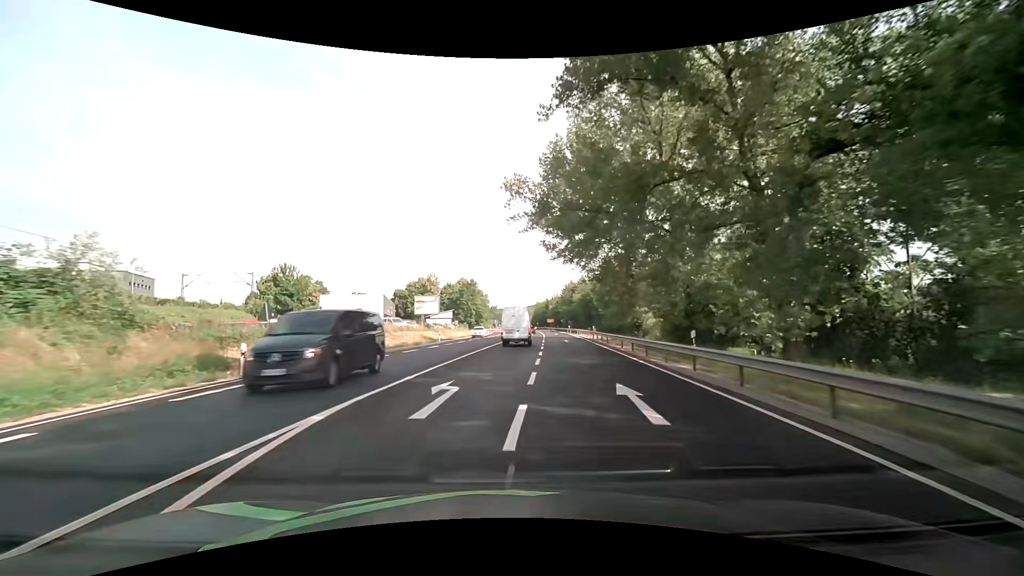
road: primary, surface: asphalt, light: Day
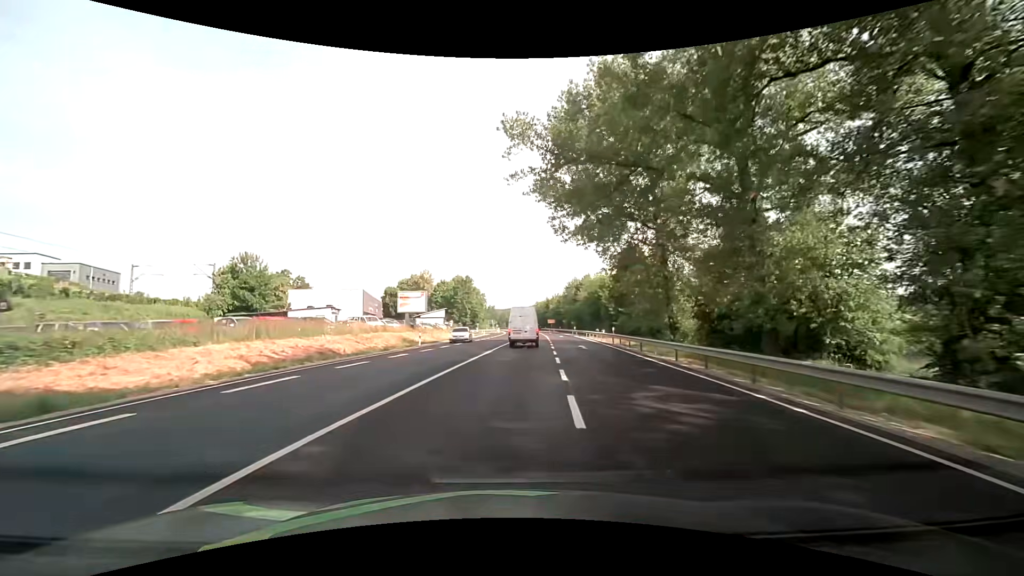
(0.0, +10.7) m; 0°
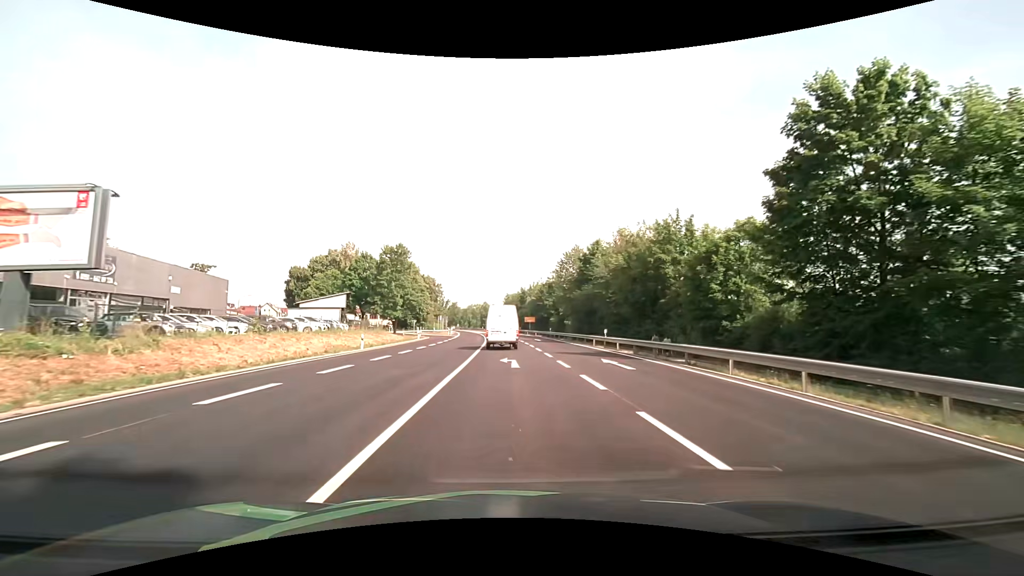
(+2.1, +49.6) m; +4°
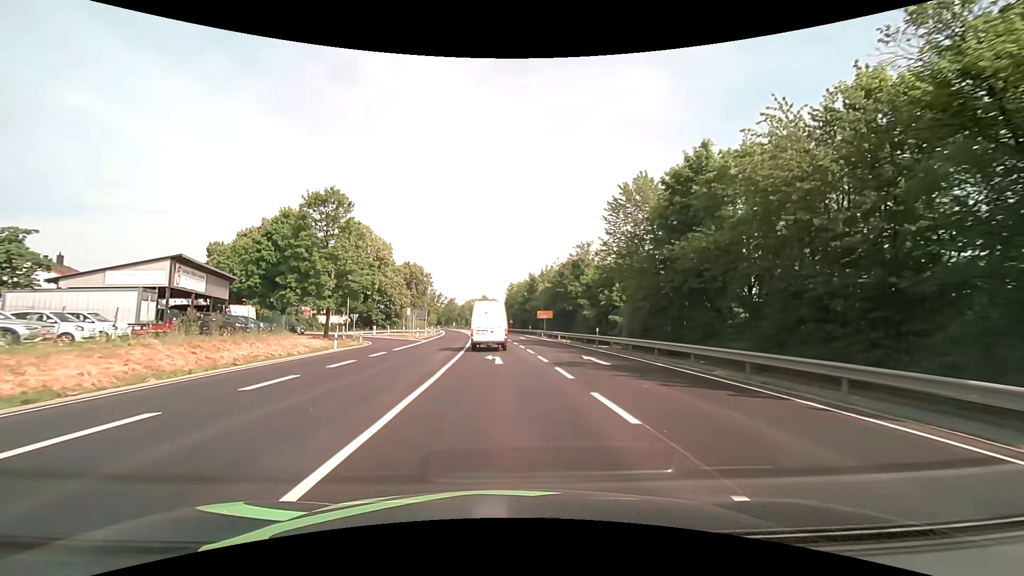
(0.0, +33.5) m; 0°
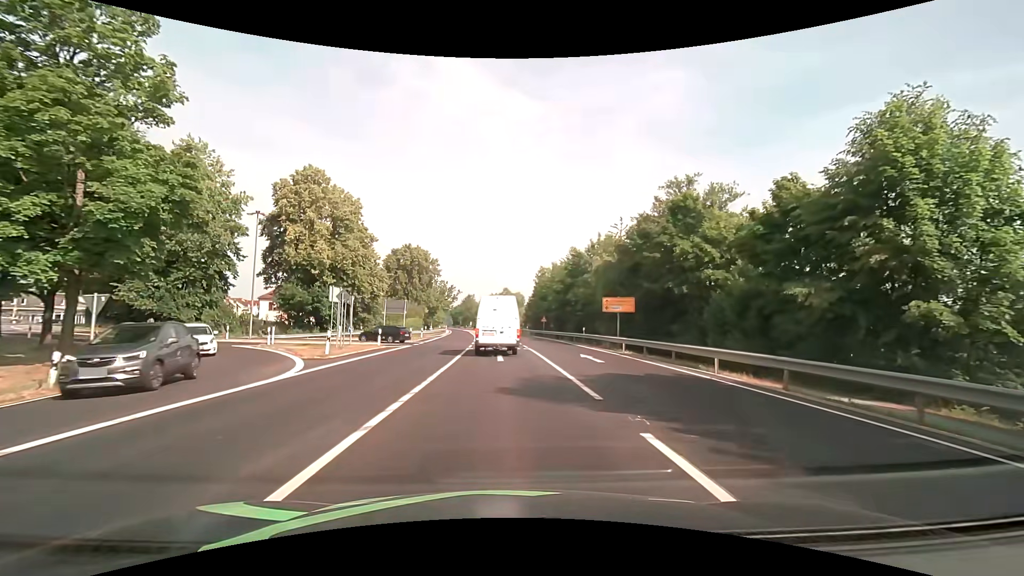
(-0.7, +33.3) m; -2°
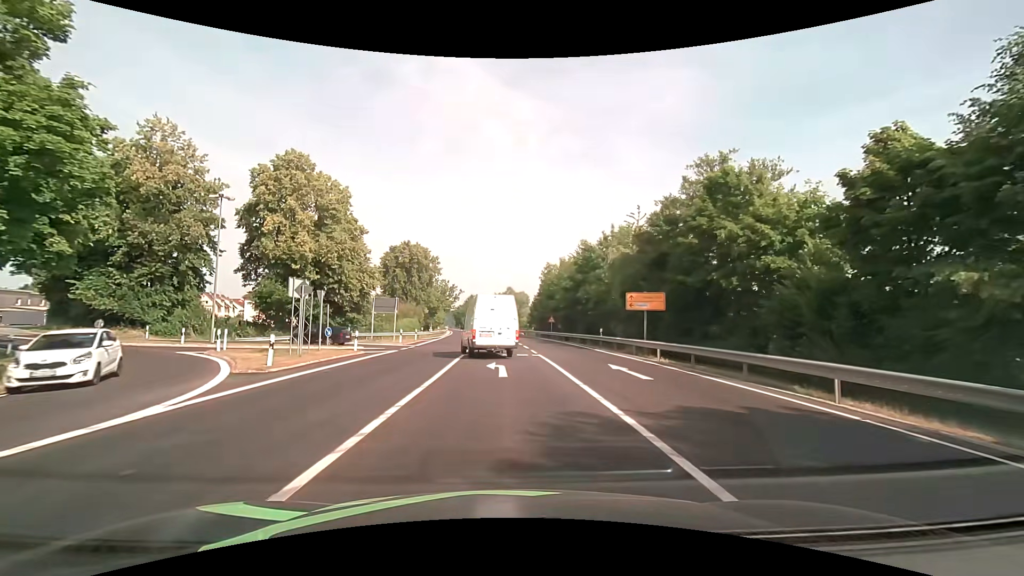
(-0.1, +5.8) m; -1°
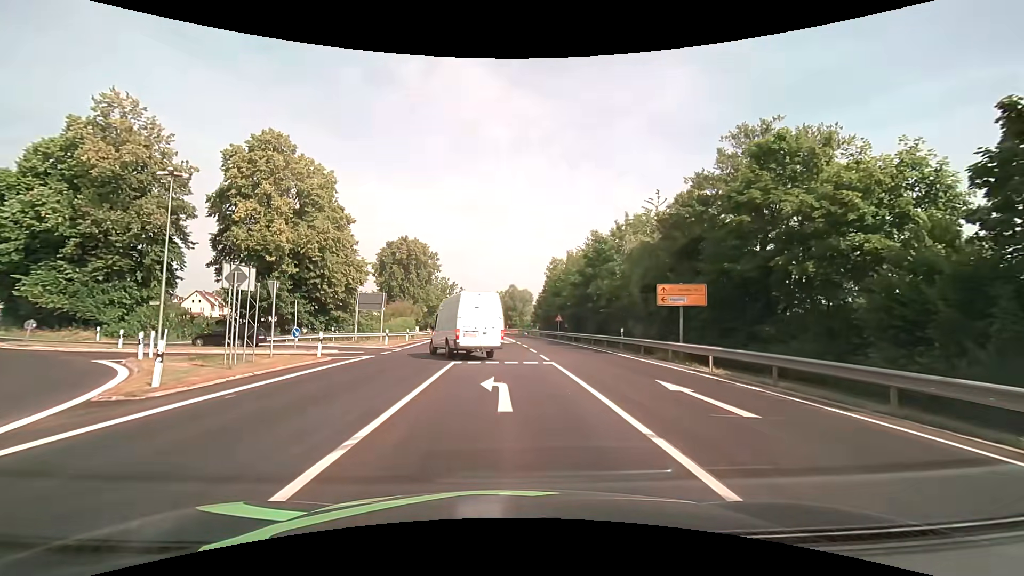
(0.0, +5.4) m; 0°
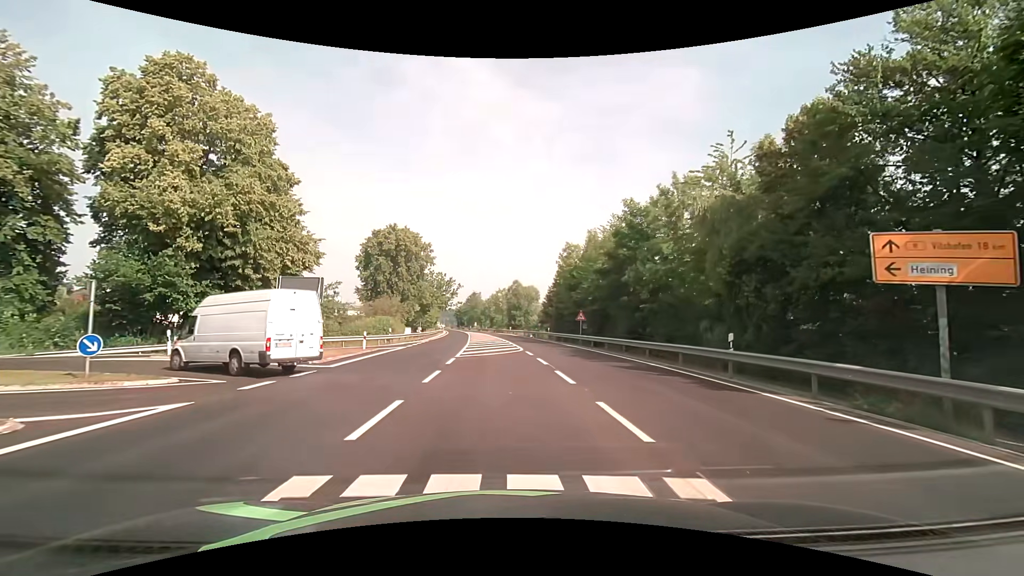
(0.0, +13.6) m; 0°
(-1, +10) (-7, +18) (-16, +21) (-26, +22) (-36, +24) (-45, +28) (-52, +35) (-56, +44) (-58, +54) (-61, +64) m
